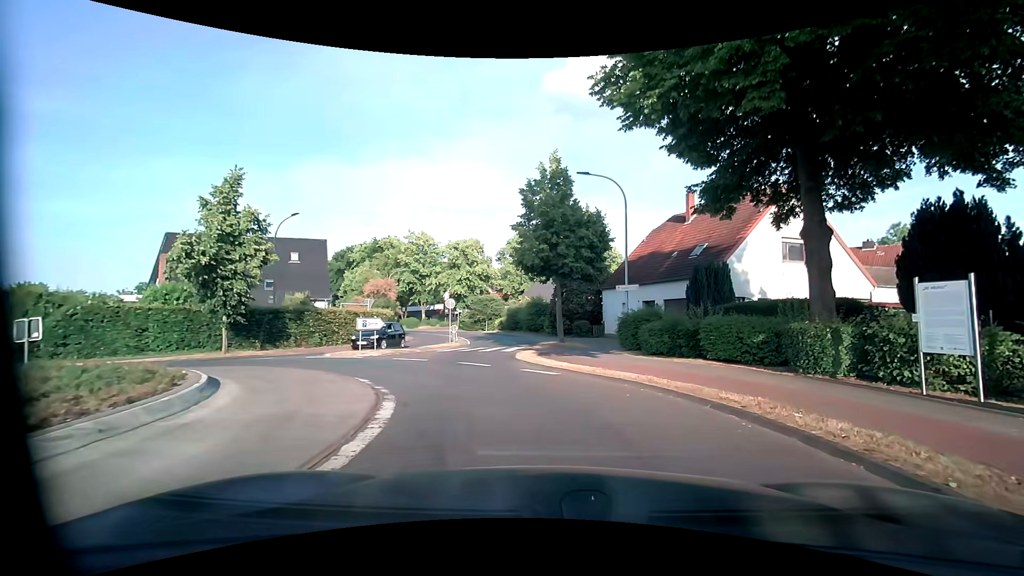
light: Day
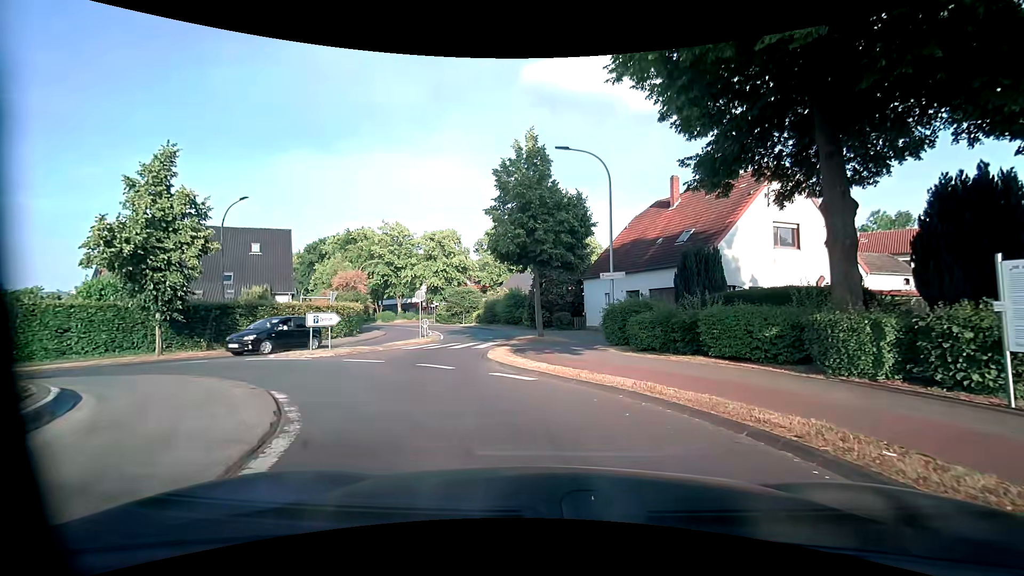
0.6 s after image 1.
(+0.1, +2.4) m; +4°
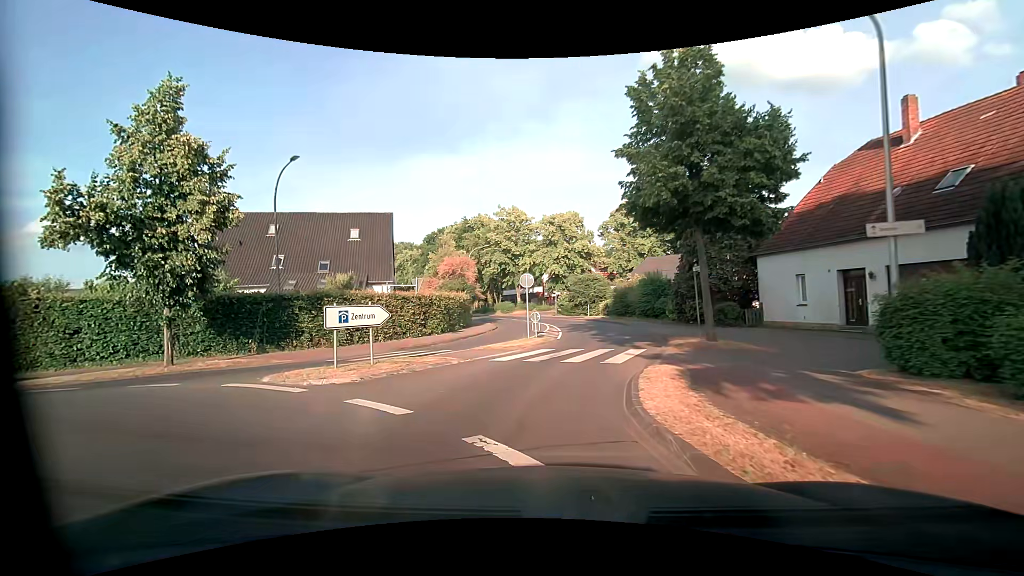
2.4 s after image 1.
(-0.9, +8.4) m; -16°
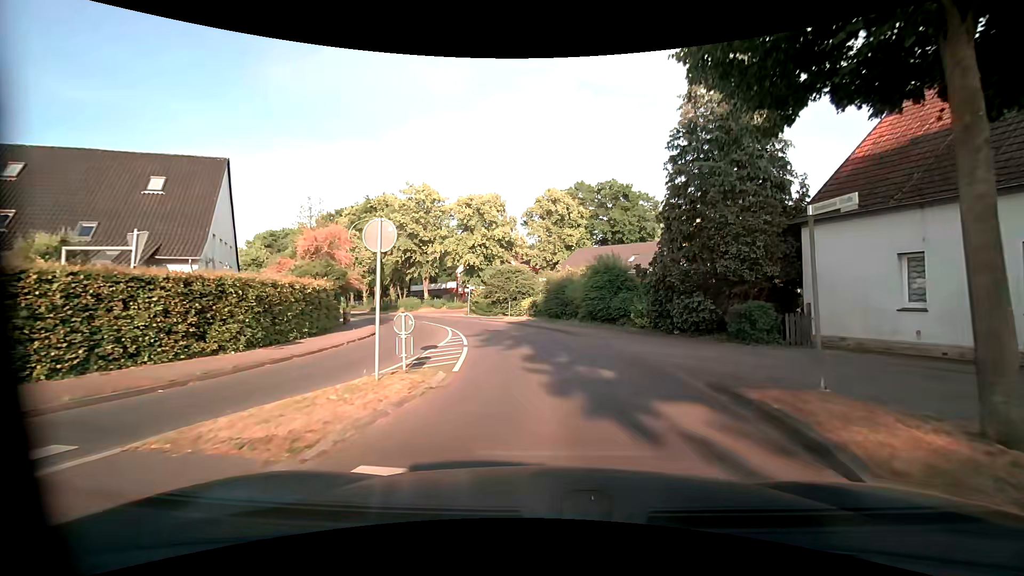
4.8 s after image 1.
(+0.5, +12.9) m; +9°
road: tertiary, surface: asphalt
(0, +10) (-1, +20) (-2, +30) (-6, +39) (-10, +48) (-14, +57) (-20, +66) (-26, +74) (-32, +81) (-39, +89) m
